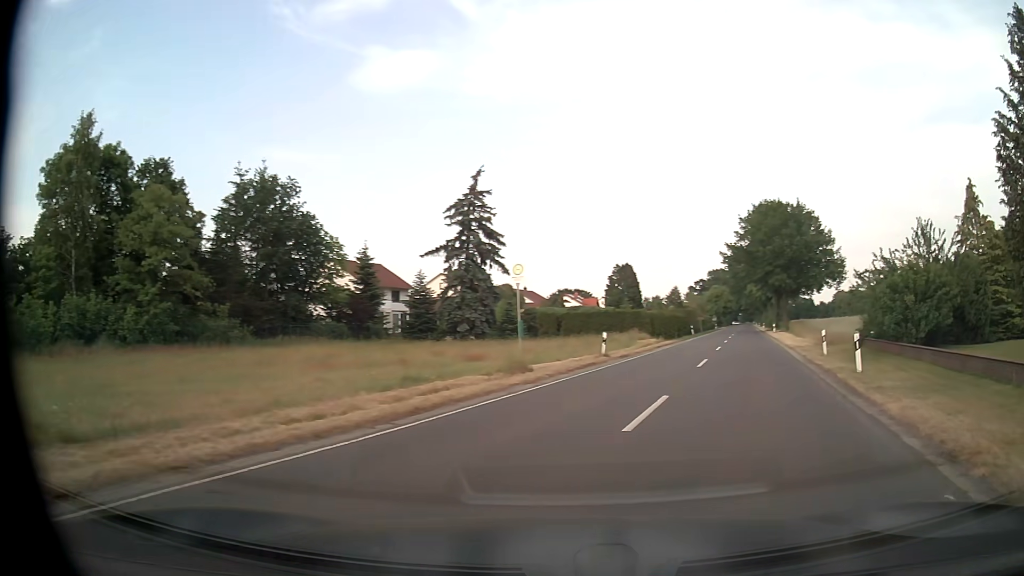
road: secondary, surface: asphalt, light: Day
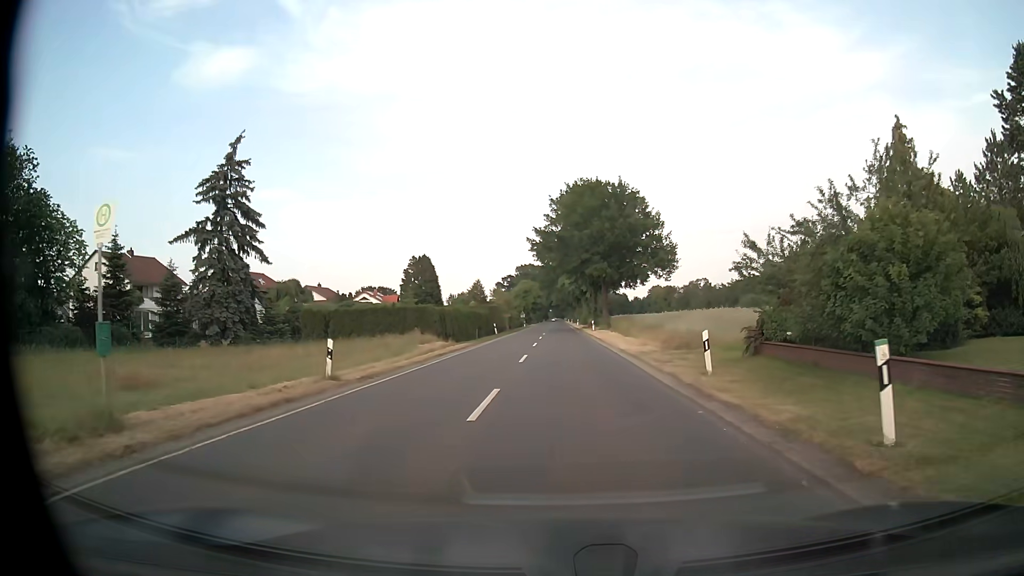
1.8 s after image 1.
(+2.3, +11.1) m; +16°
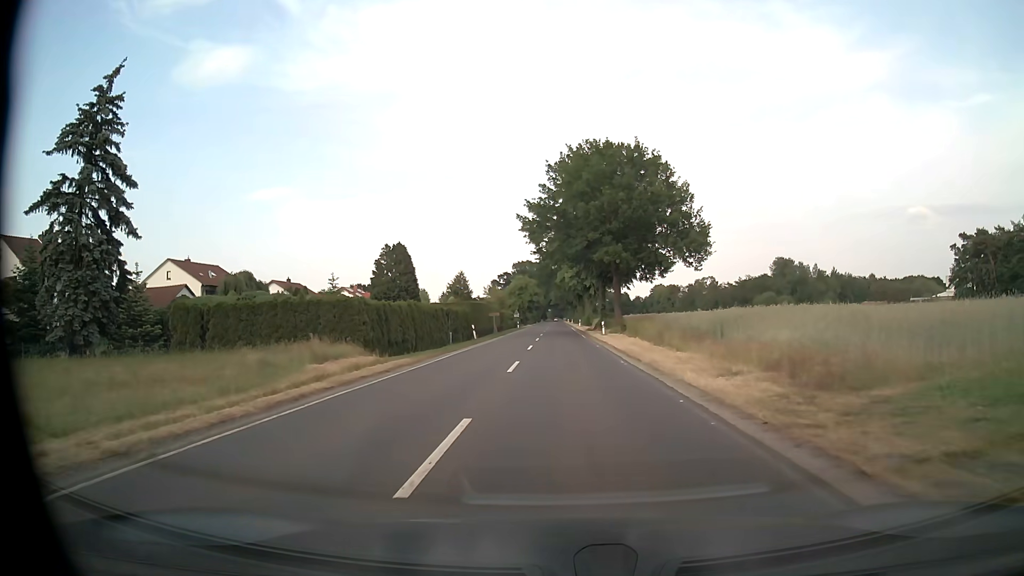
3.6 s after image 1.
(+0.1, +15.9) m; 0°
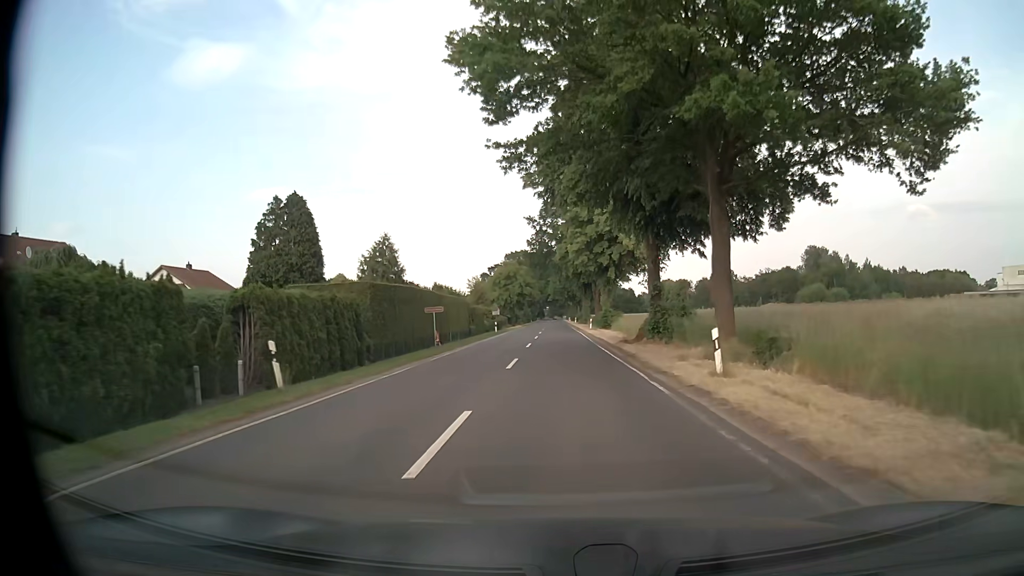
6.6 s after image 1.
(0.0, +35.1) m; 0°
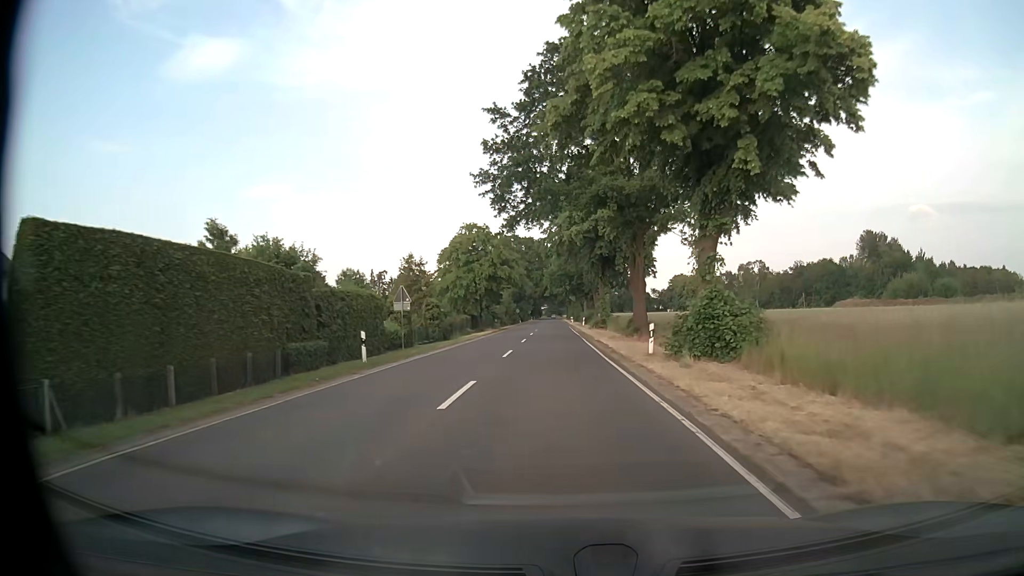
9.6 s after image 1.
(+0.3, +43.4) m; 0°
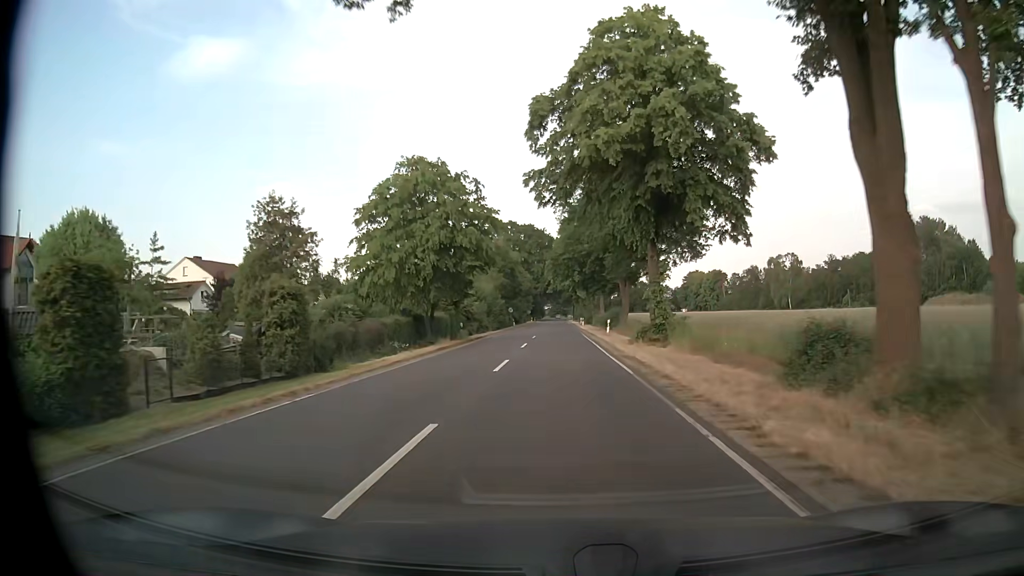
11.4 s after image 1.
(-0.2, +28.8) m; 0°
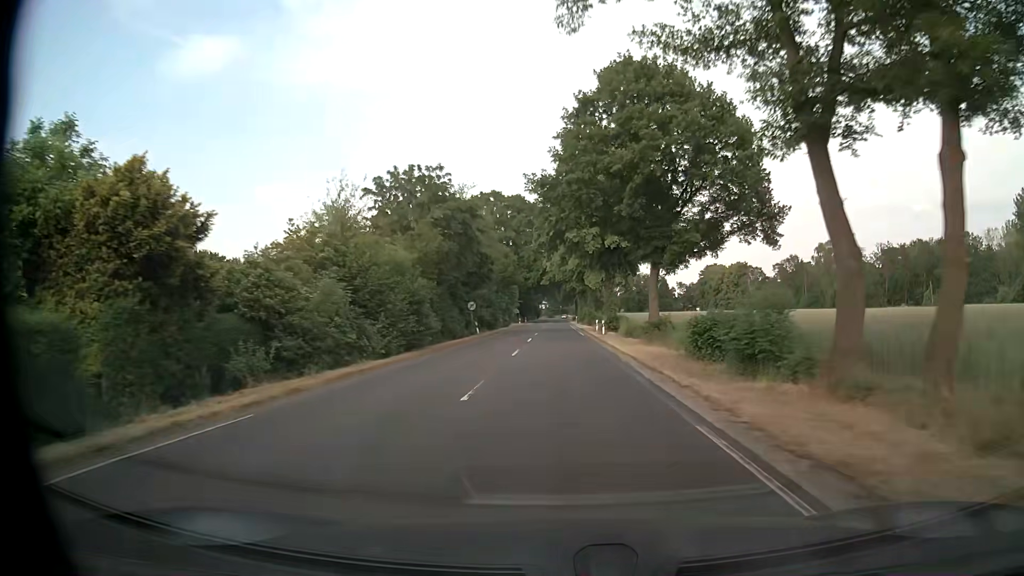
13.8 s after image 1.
(0.0, +40.8) m; 0°
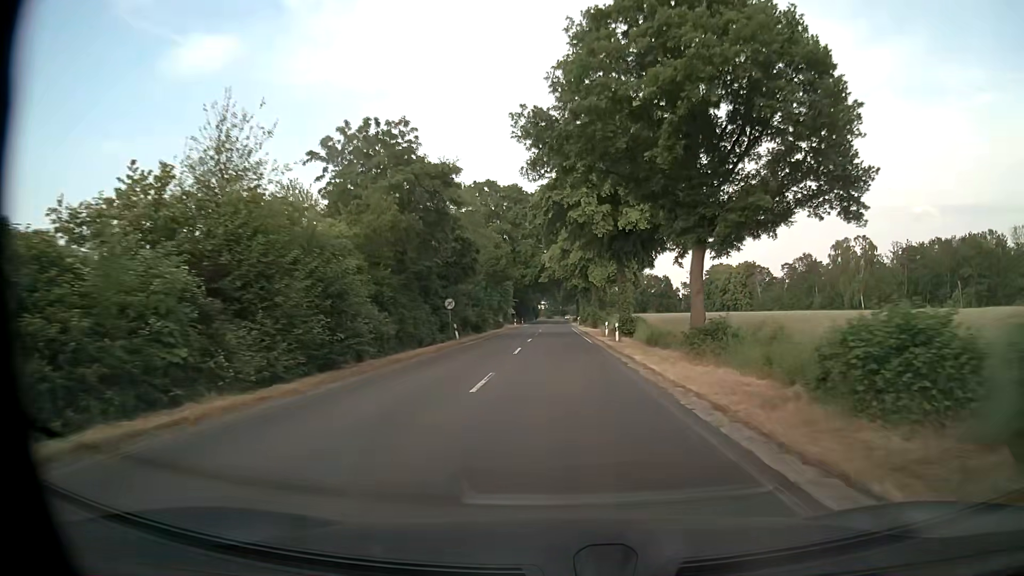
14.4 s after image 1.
(0.0, +10.6) m; 0°
(0, +10) (0, +20) (0, +30) (0, +40) (0, +50) (0, +60) (0, +70) (0, +80) (0, +90) (0, +100) m
